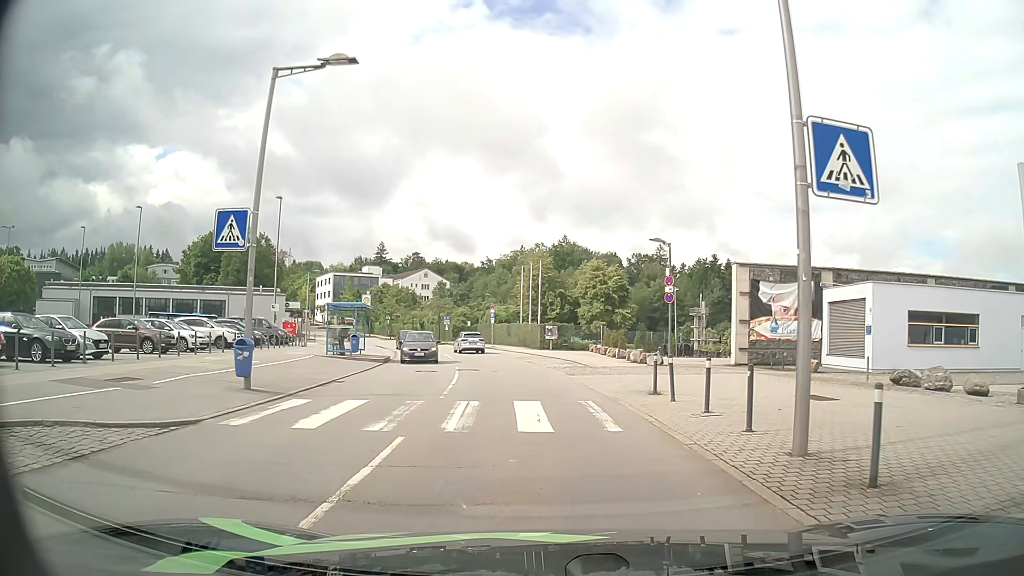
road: residential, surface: asphalt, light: Day
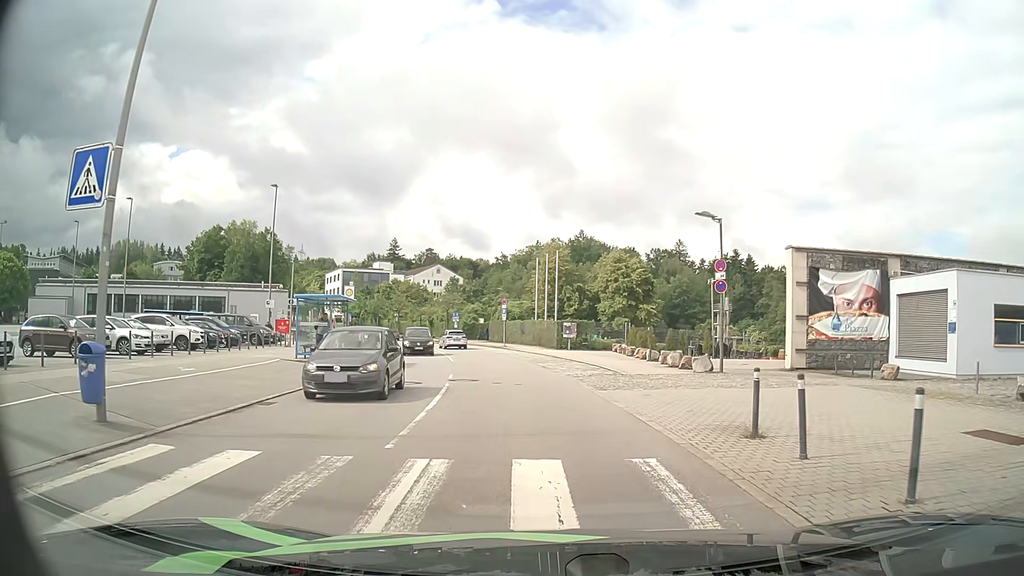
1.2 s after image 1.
(-0.1, +5.9) m; -2°
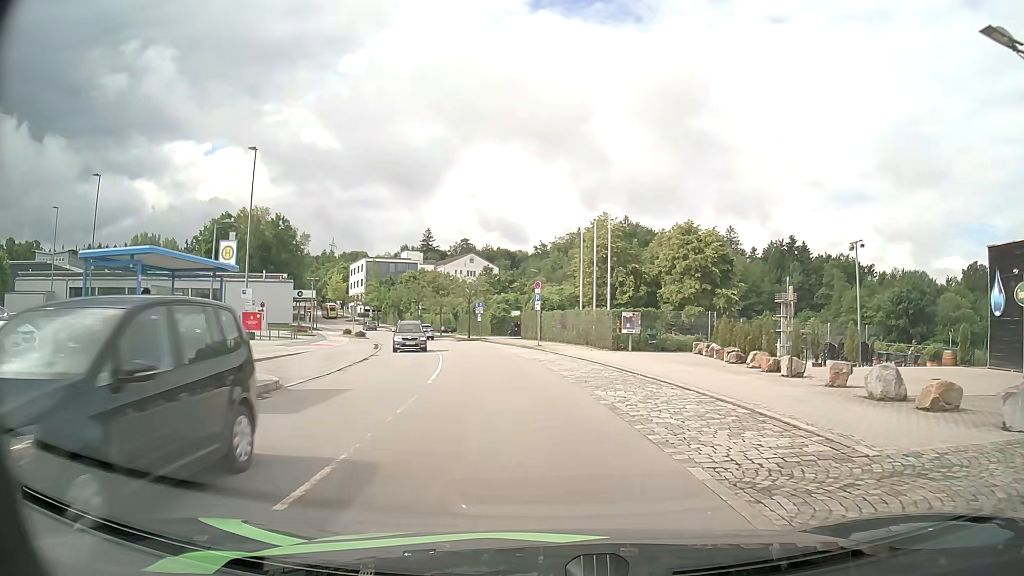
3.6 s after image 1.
(-0.3, +14.9) m; -3°
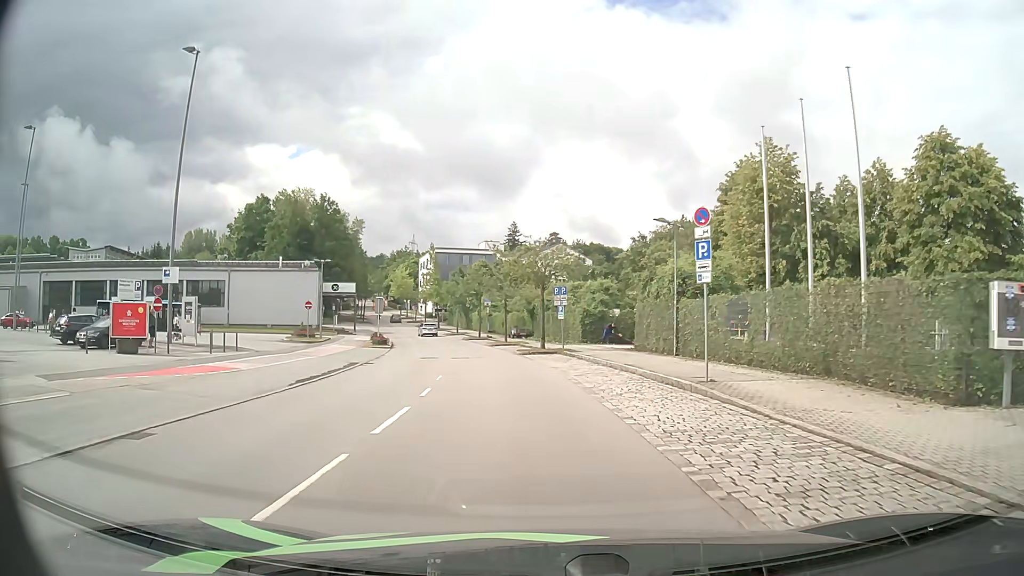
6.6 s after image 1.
(-1.8, +24.6) m; -8°
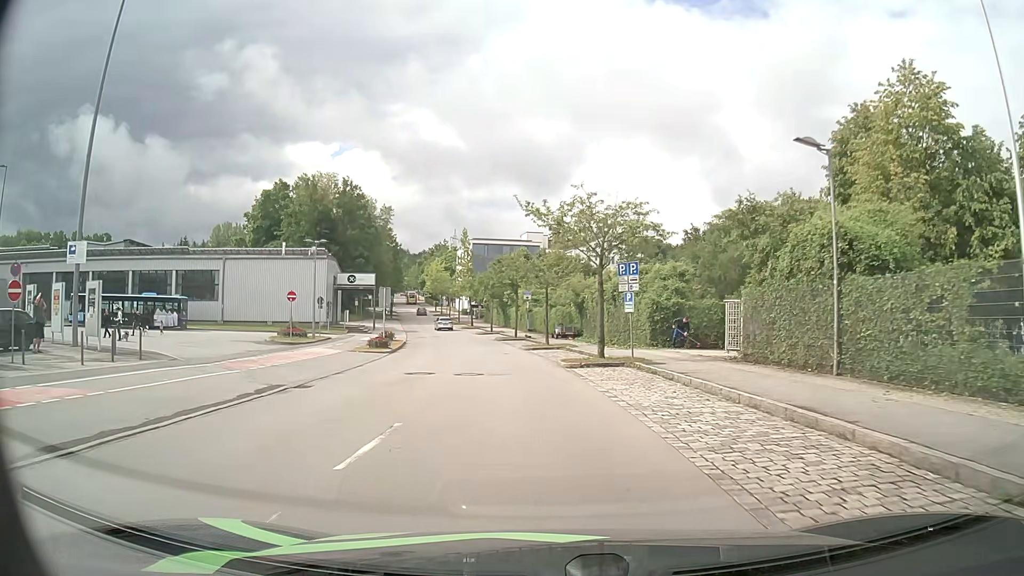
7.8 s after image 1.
(-0.4, +11.5) m; -4°
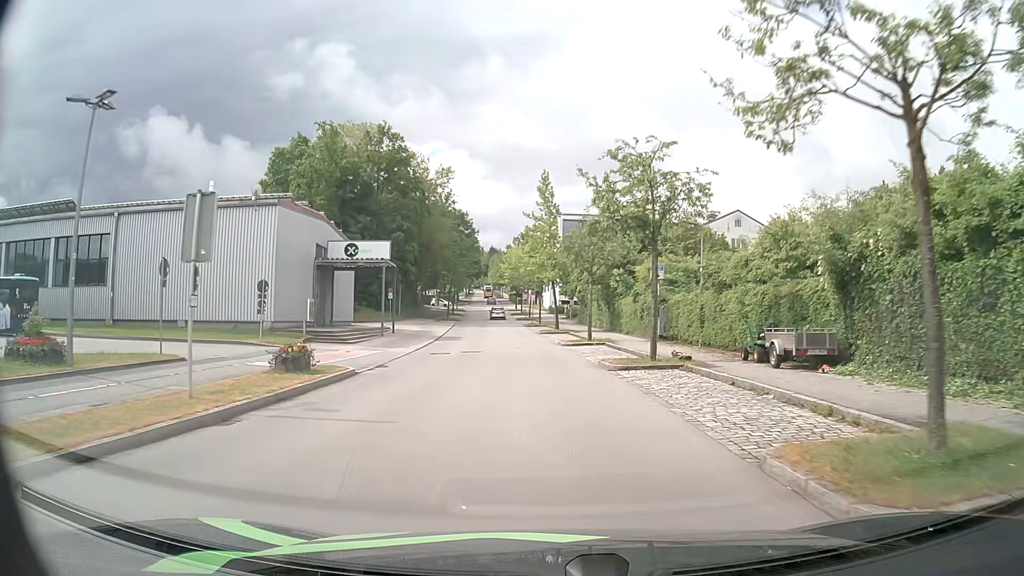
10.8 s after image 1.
(-2.4, +30.3) m; -8°
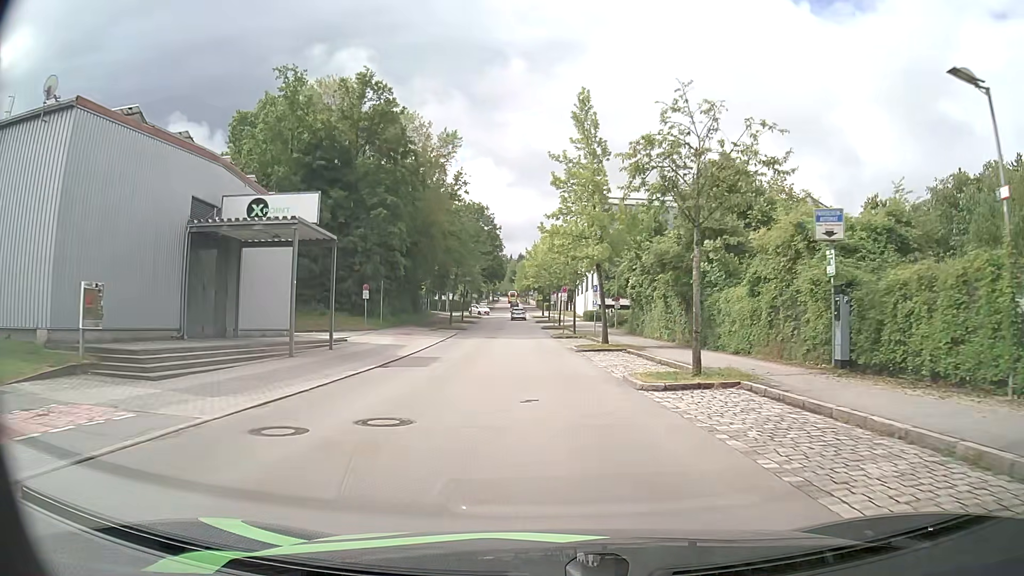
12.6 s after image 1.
(-0.4, +18.8) m; -3°
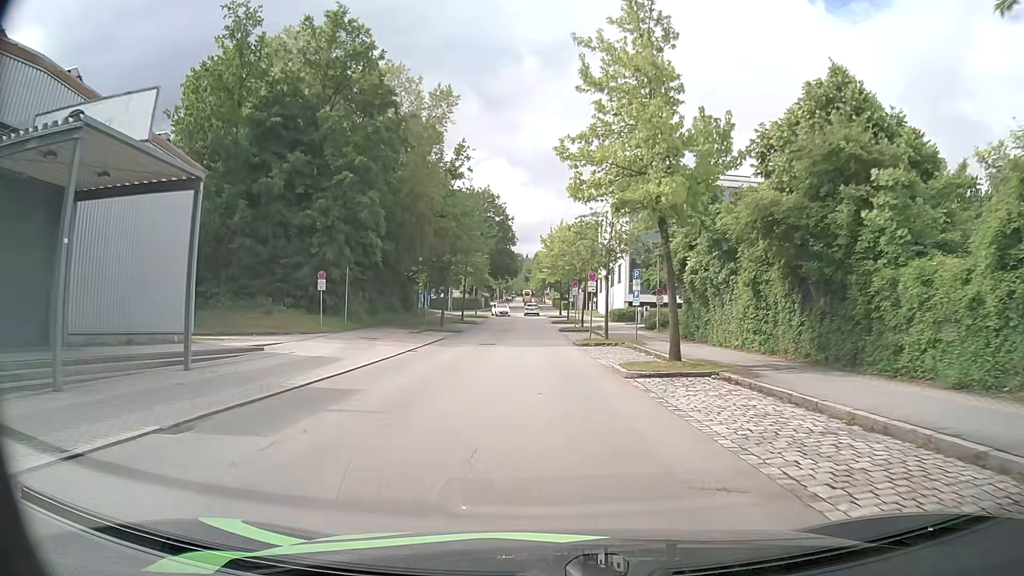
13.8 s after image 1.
(-0.1, +12.7) m; -2°
(0, +10) (0, +20) (0, +30) (-1, +40) (-1, +50) (-1, +60) (-1, +70) (-2, +80) (-2, +90) (-2, +100) m
